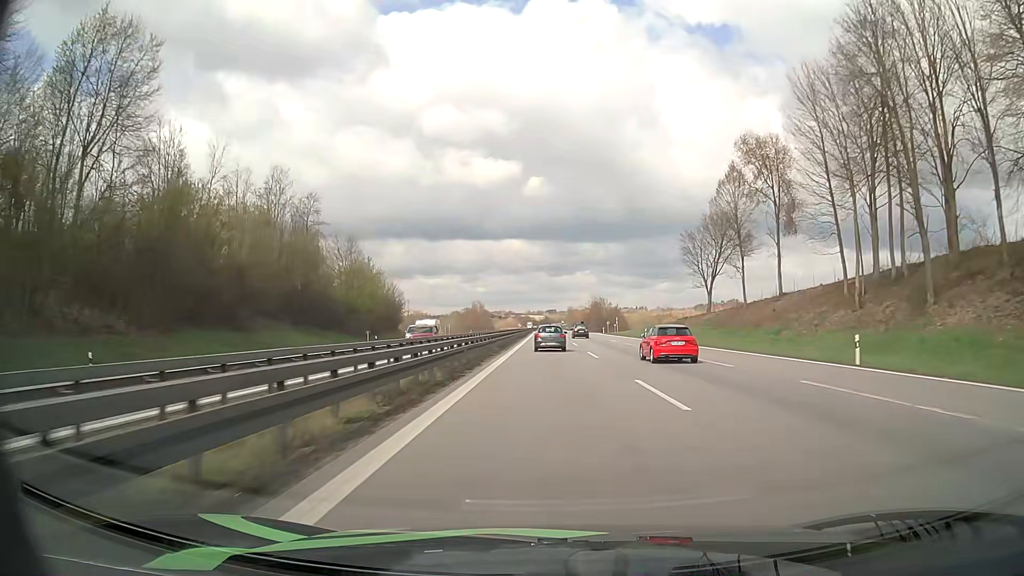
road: motorway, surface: asphalt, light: Day
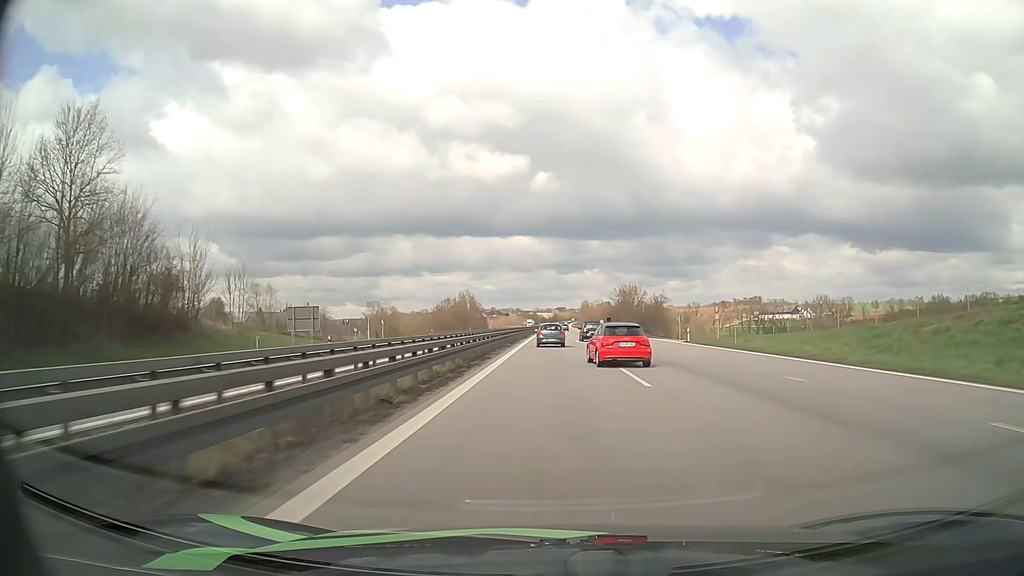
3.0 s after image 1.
(-0.2, +68.8) m; -1°
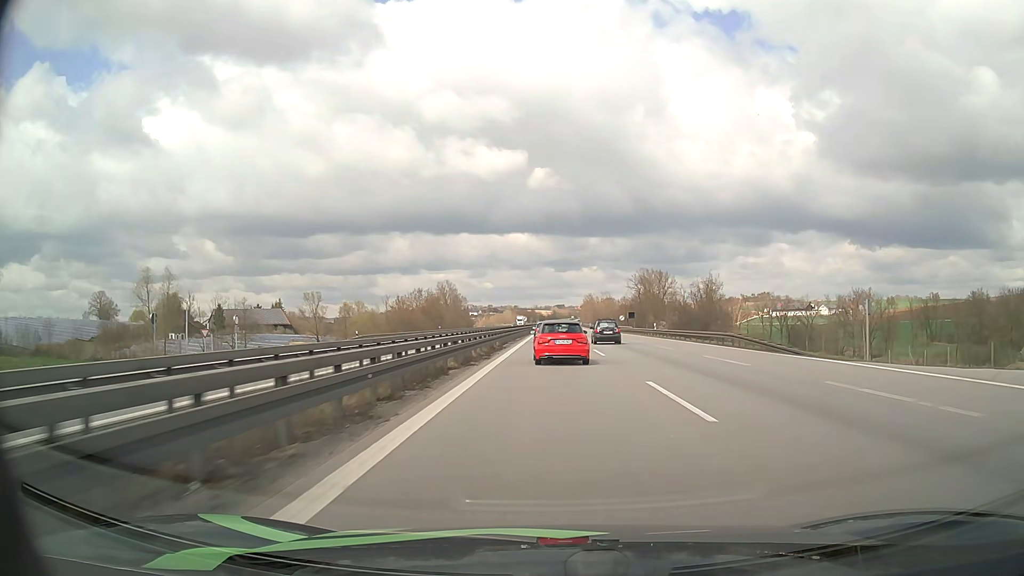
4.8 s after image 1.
(-0.1, +42.0) m; 0°
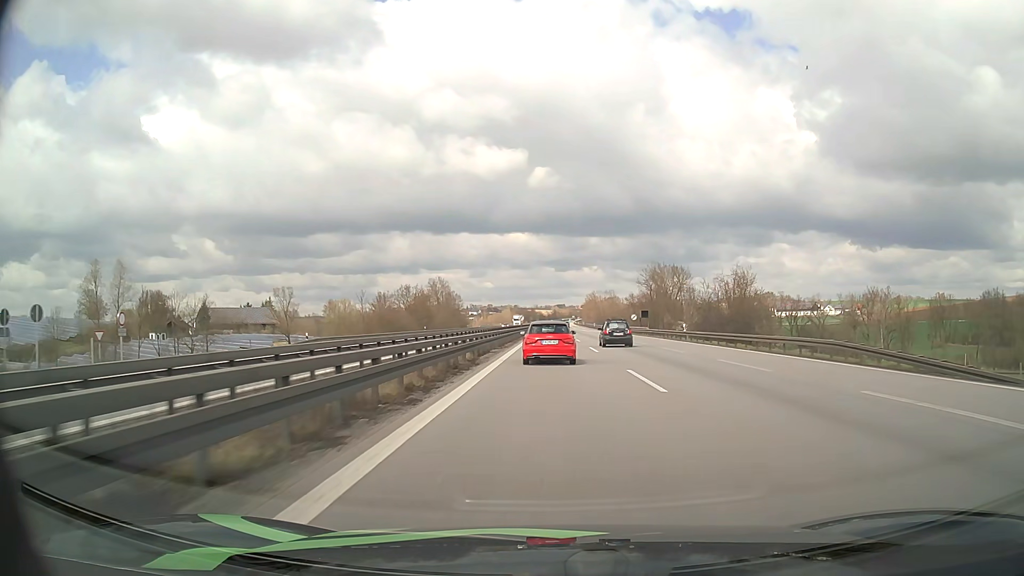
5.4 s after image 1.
(0.0, +14.1) m; 0°
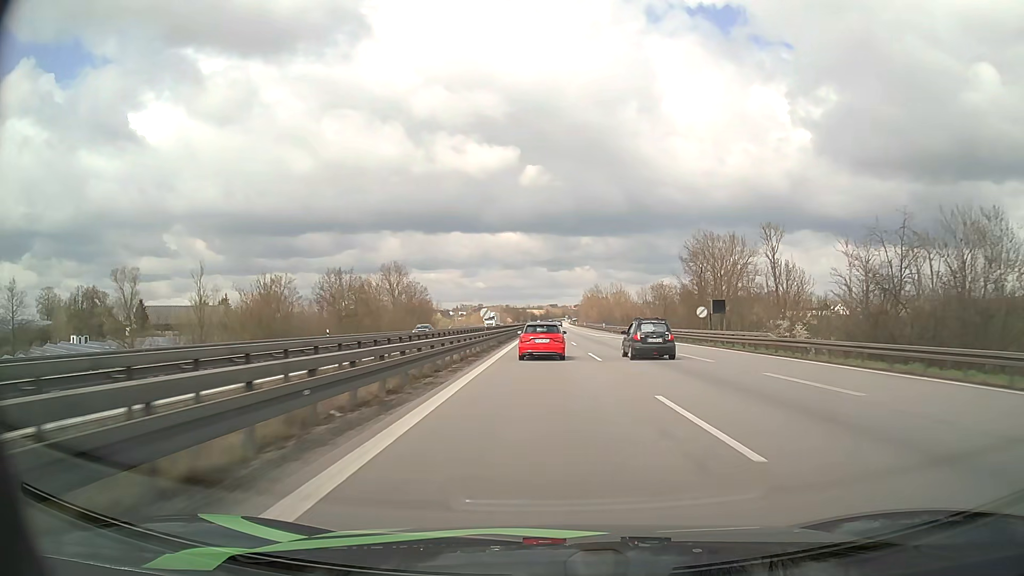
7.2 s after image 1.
(+0.1, +43.0) m; +1°
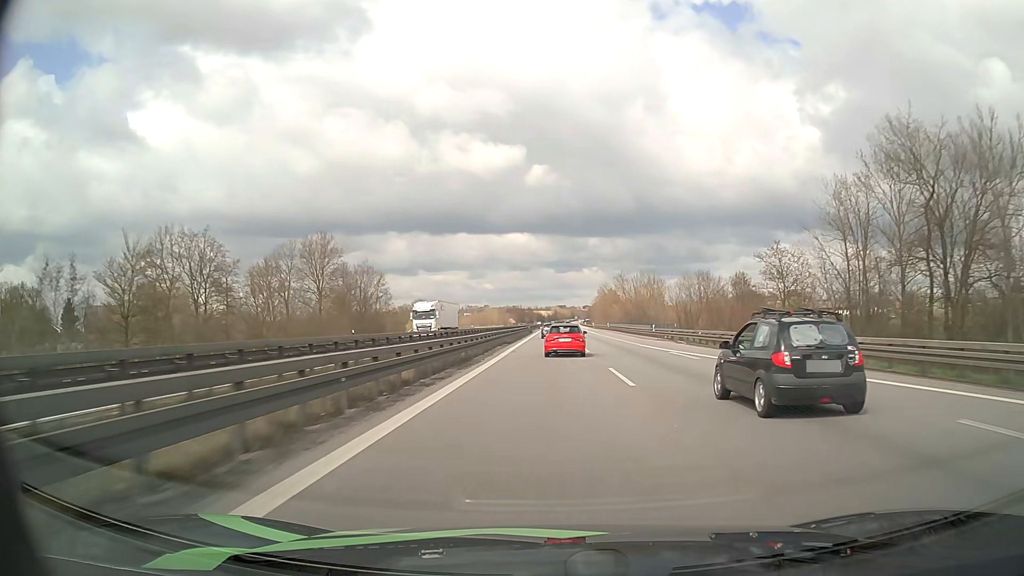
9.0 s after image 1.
(0.0, +46.4) m; 0°
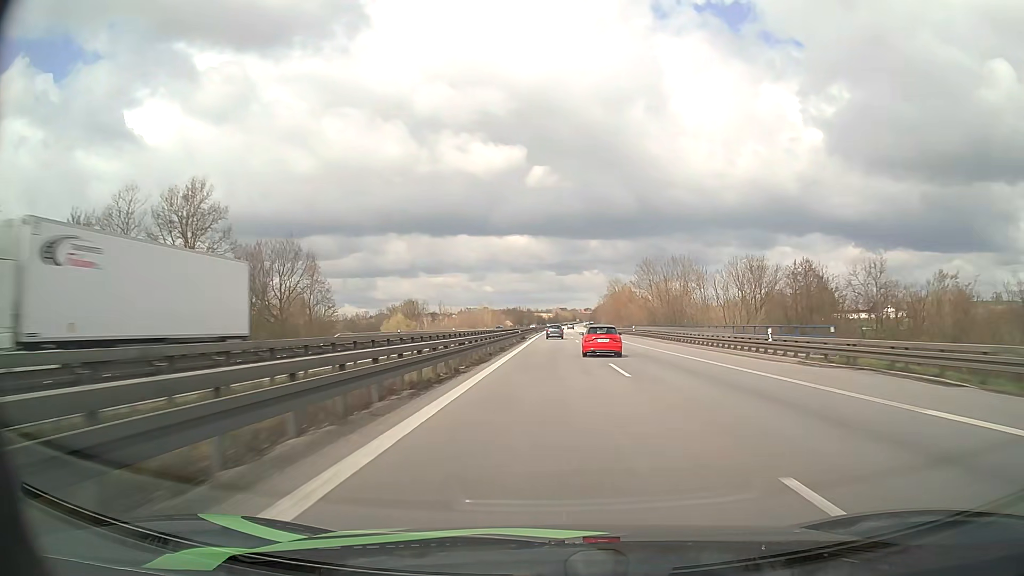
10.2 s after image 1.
(-0.2, +33.4) m; 0°
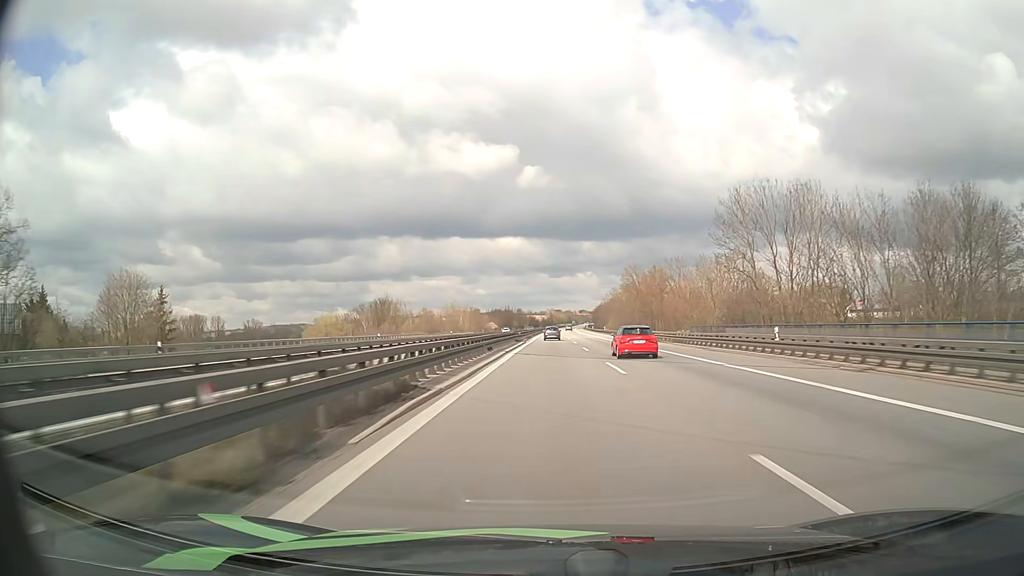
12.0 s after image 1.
(+0.2, +54.0) m; +1°
(0, +10) (0, +20) (0, +30) (0, +40) (0, +50) (0, +60) (0, +70) (0, +80) (0, +90) (0, +100) m
